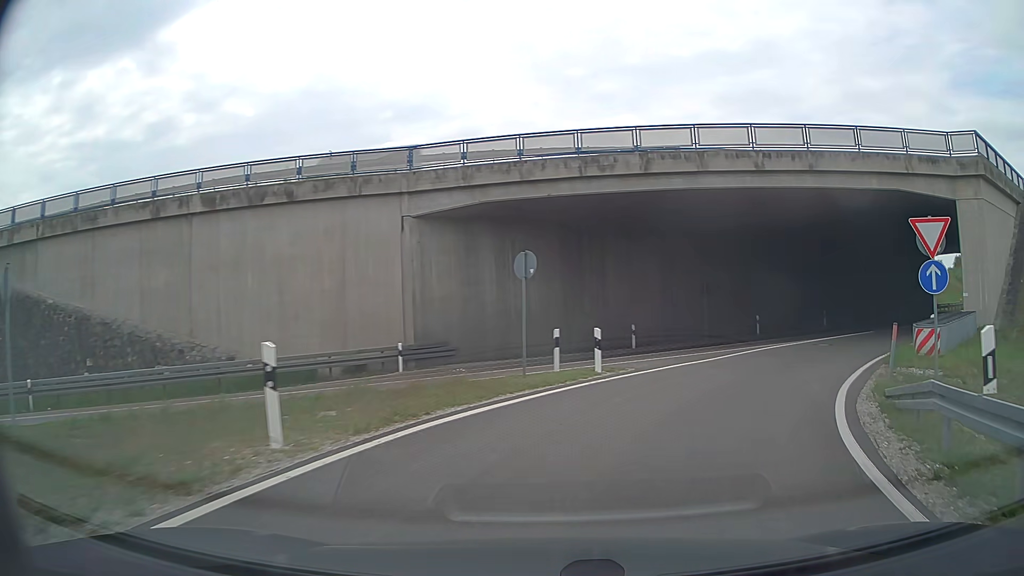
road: trunk_link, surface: asphalt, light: Day
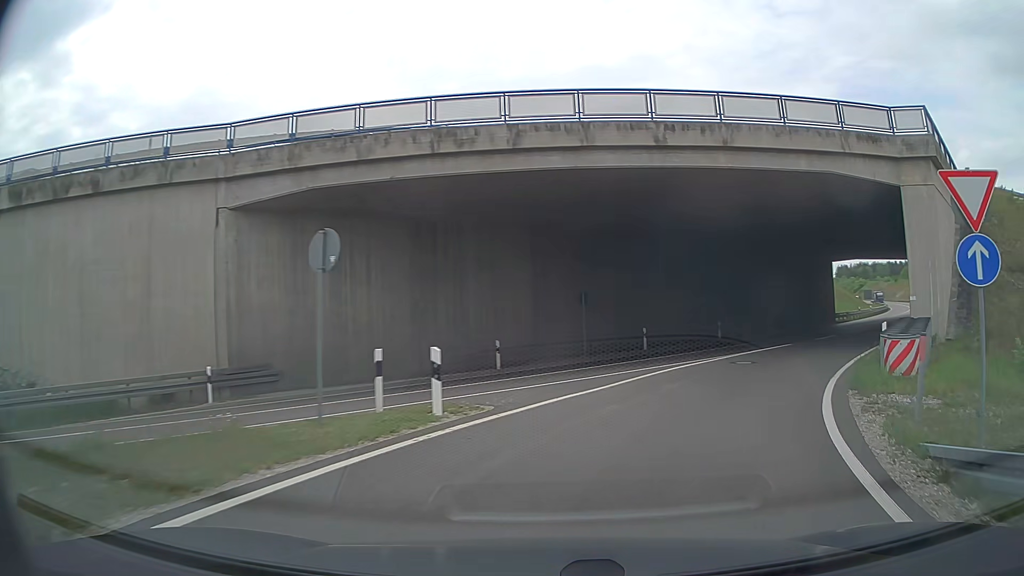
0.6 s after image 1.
(+0.5, +5.1) m; +11°
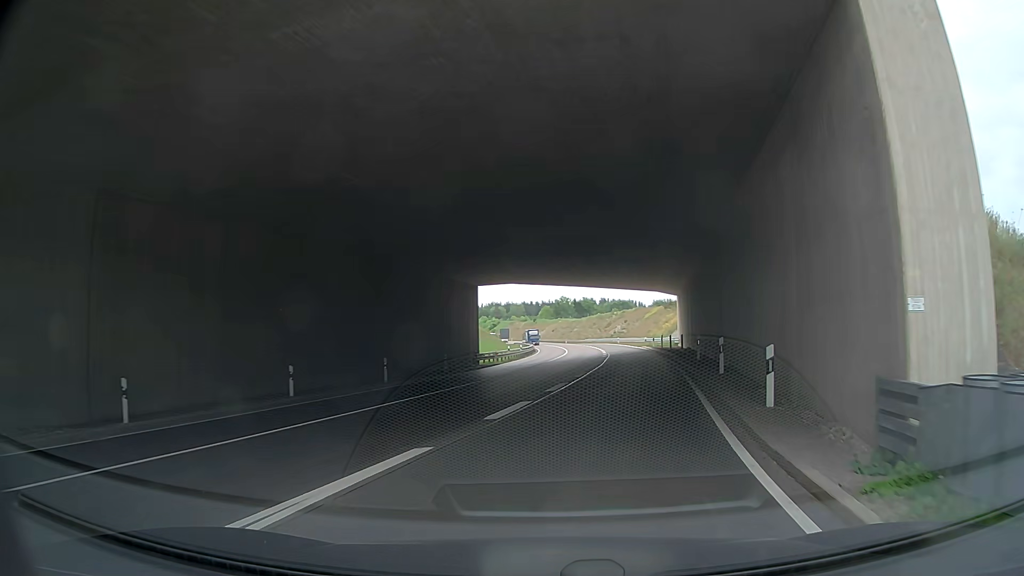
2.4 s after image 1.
(+5.2, +16.5) m; +33°
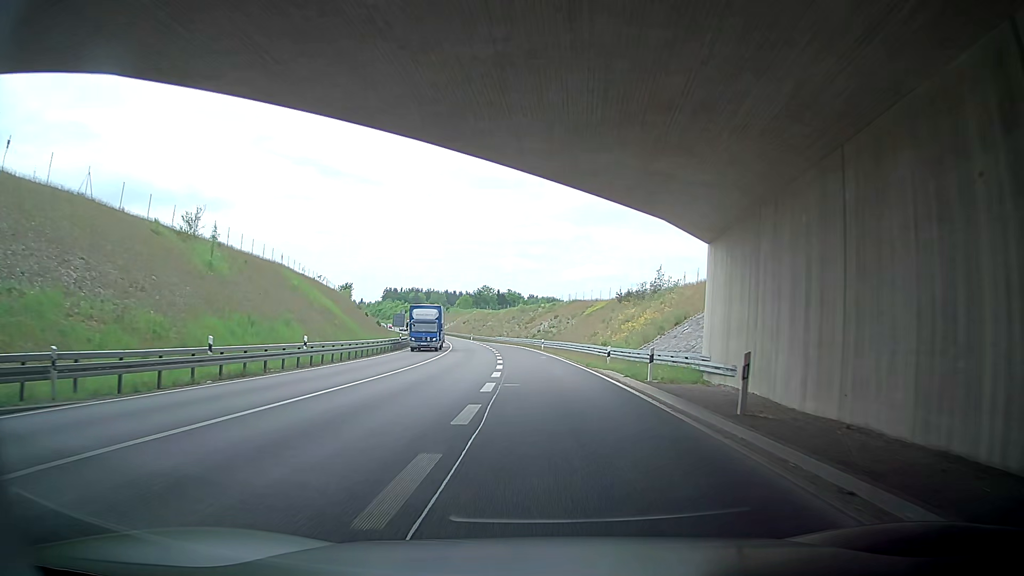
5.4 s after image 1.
(+5.2, +43.0) m; +6°
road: trunk
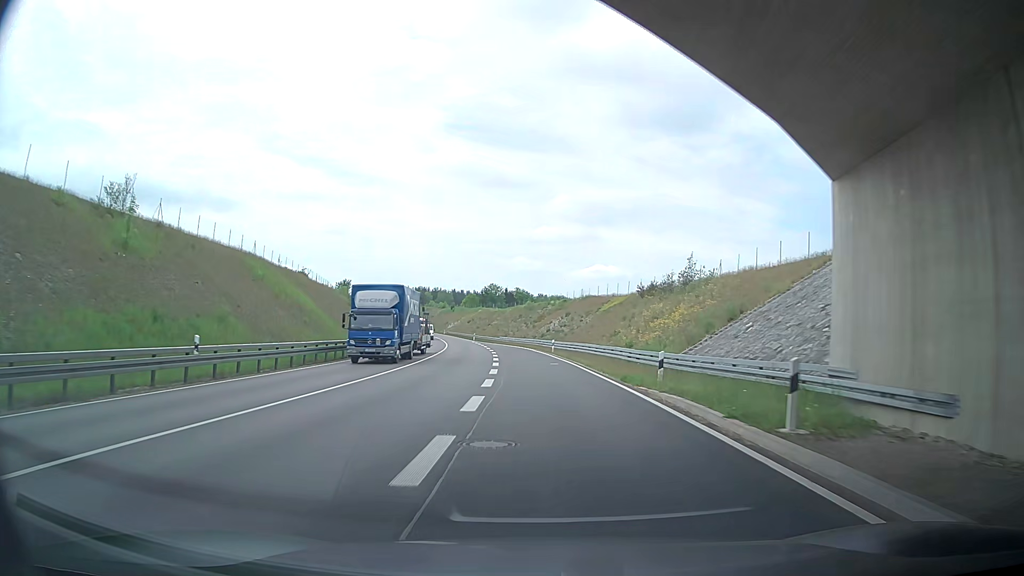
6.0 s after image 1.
(0.0, +10.8) m; 0°
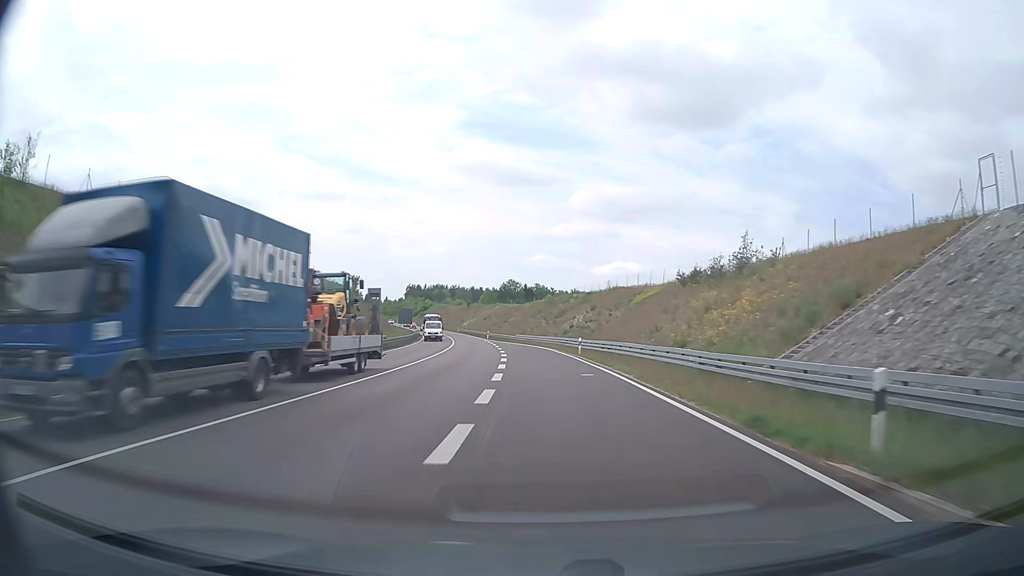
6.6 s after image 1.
(+0.2, +11.2) m; +2°
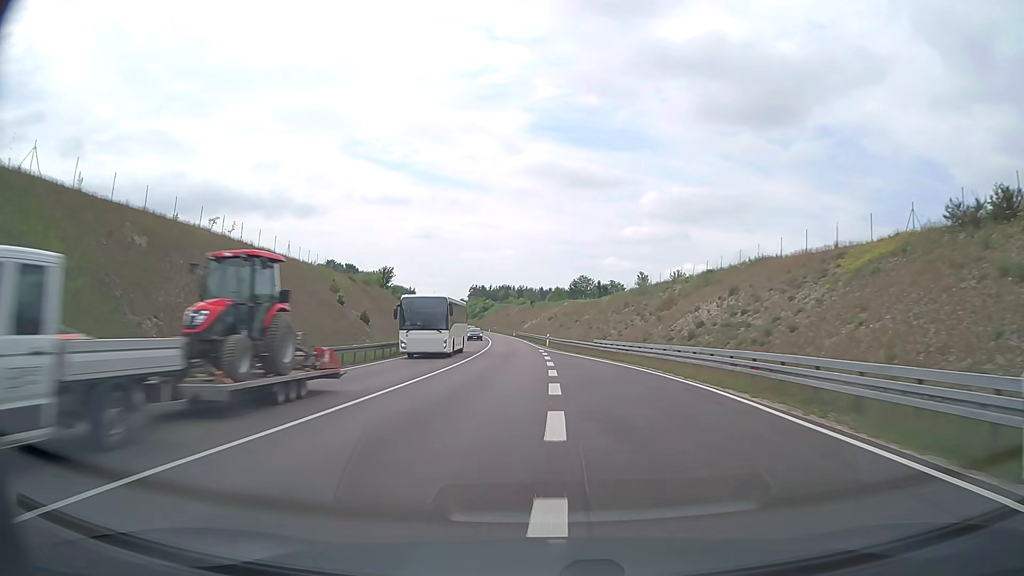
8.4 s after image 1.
(-3.3, +34.6) m; -9°
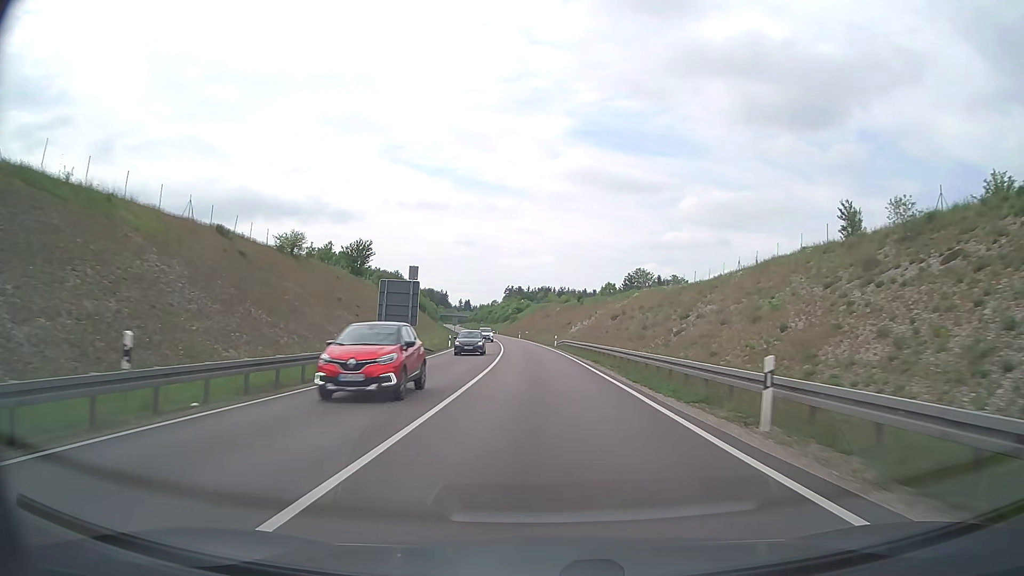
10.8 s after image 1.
(-2.3, +48.3) m; -4°
(0, +10) (0, +20) (0, +30) (-1, +40) (-1, +50) (-2, +60) (-2, +70) (-3, +80) (-4, +90) (-5, +100) m
